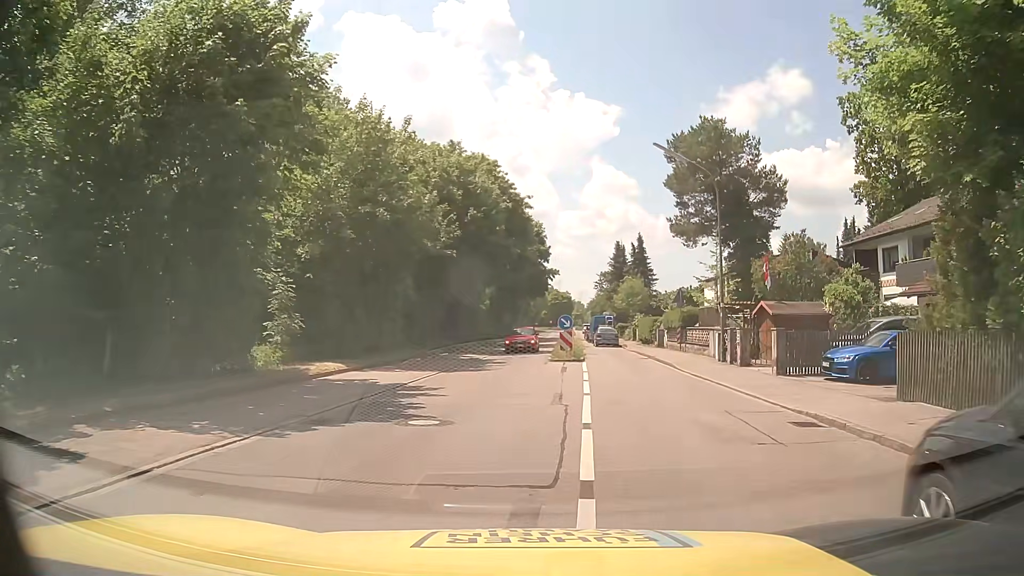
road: tertiary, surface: asphalt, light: Day
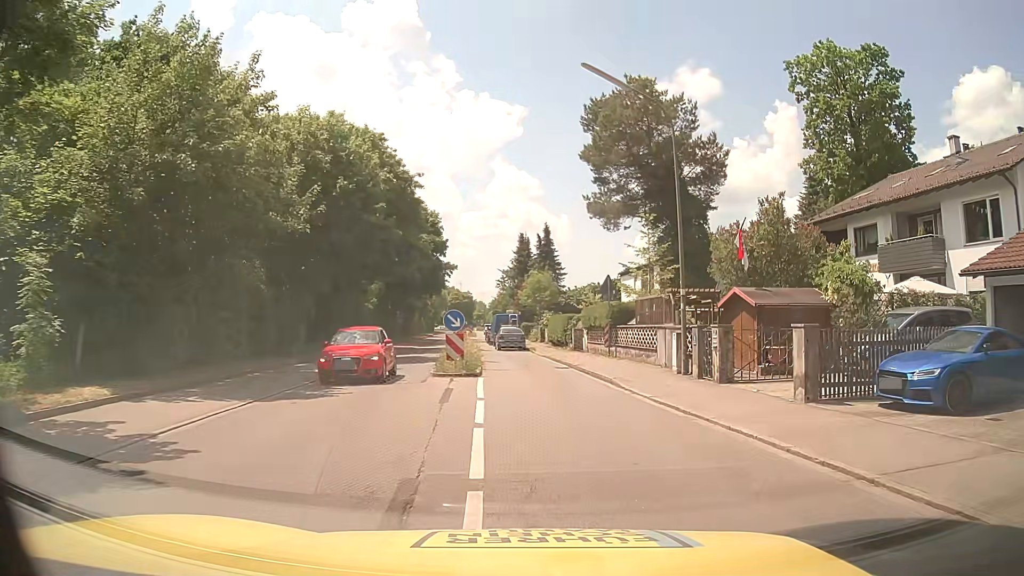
(+0.6, +8.0) m; +8°
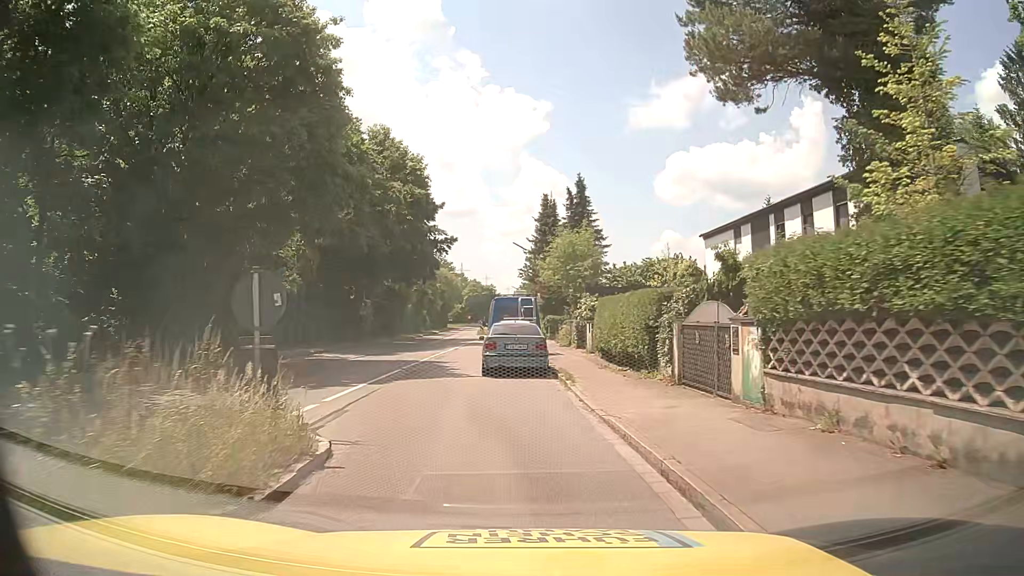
(+0.4, +23.1) m; -2°
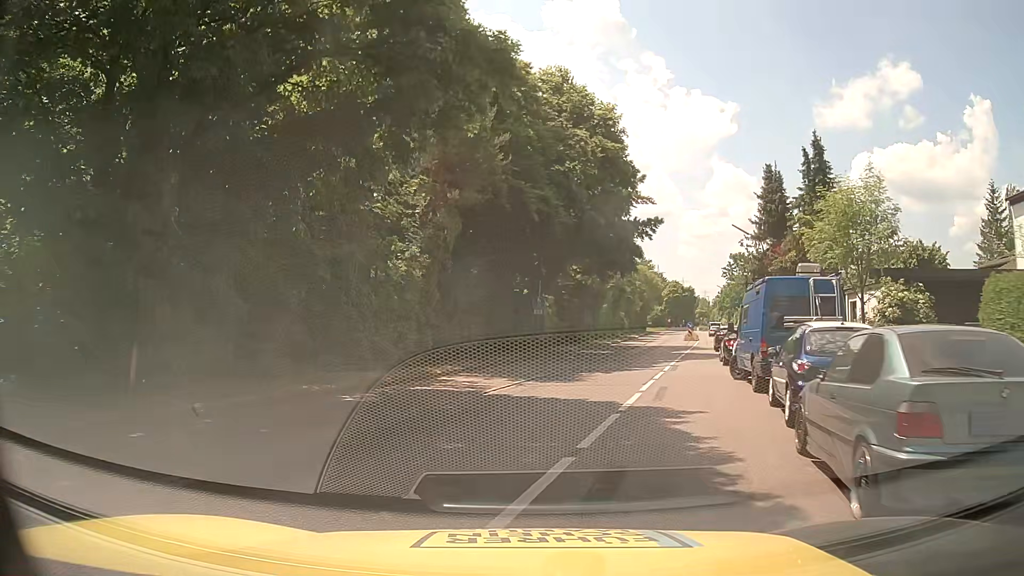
(-1.4, +12.7) m; -16°
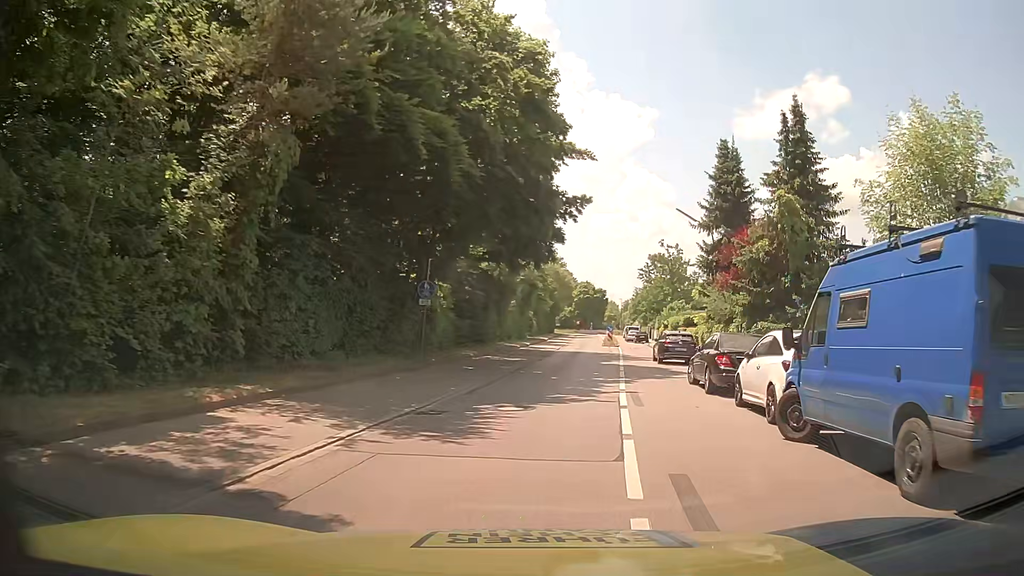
(+0.4, +9.3) m; +6°
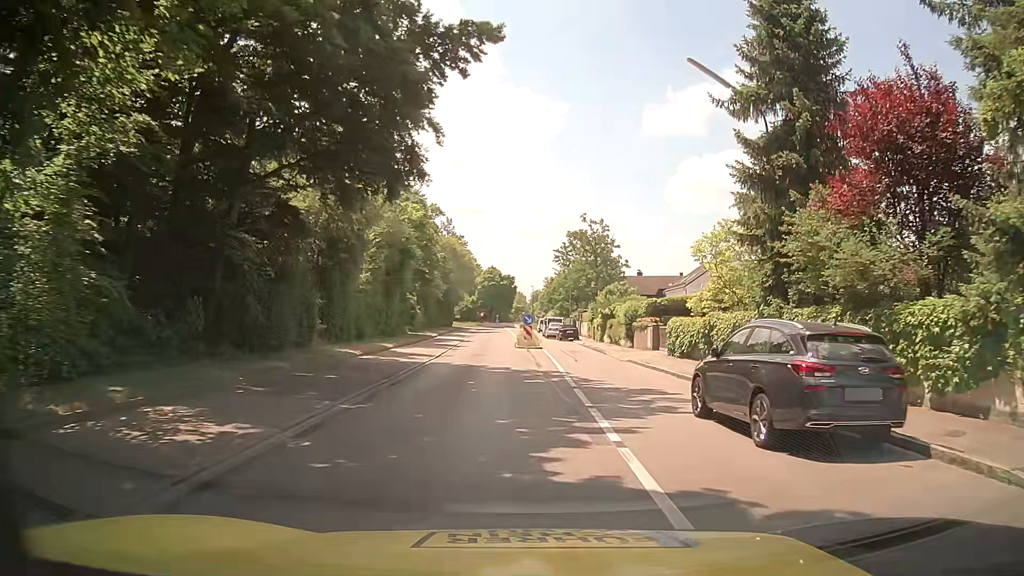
(+2.5, +22.8) m; +10°
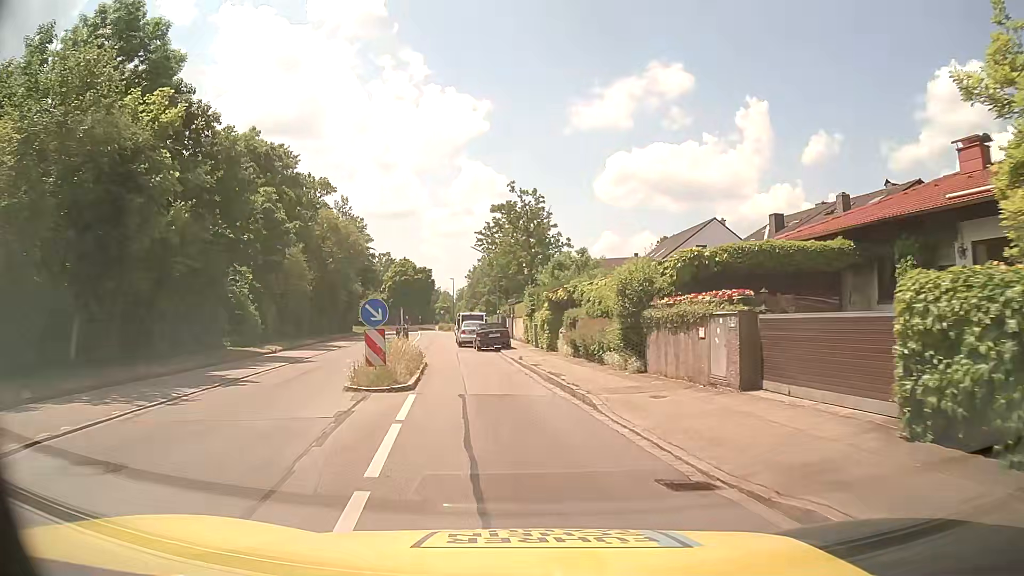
(+1.4, +22.9) m; +6°
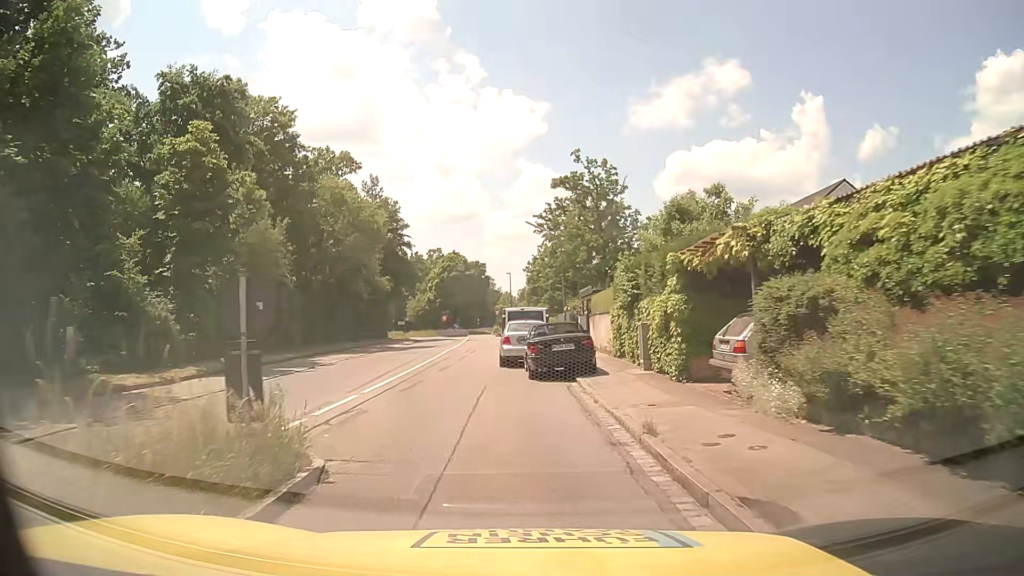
(-0.9, +15.9) m; -6°
(-1, +10) (-2, +20) (-4, +30) (-4, +40) (-4, +50) (-5, +60) (-5, +70) (-6, +80) (-7, +90) (-4, +99) m
